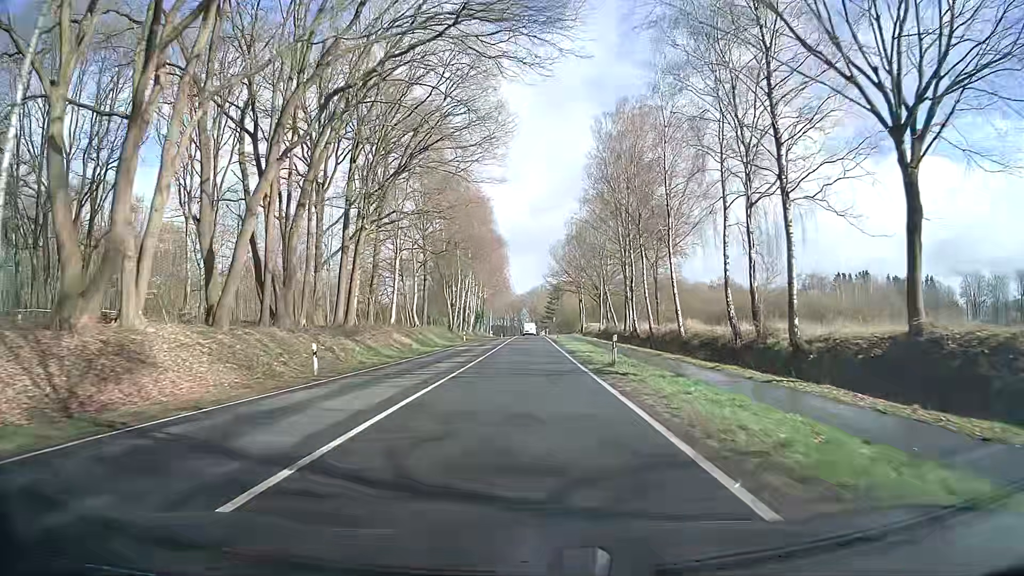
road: primary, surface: asphalt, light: Day
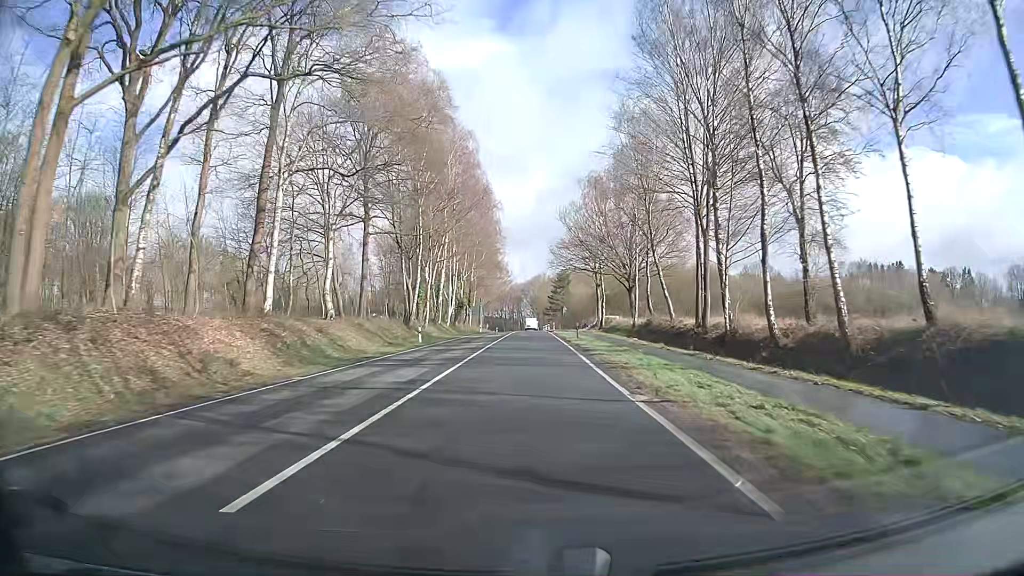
(0.0, +29.9) m; 0°
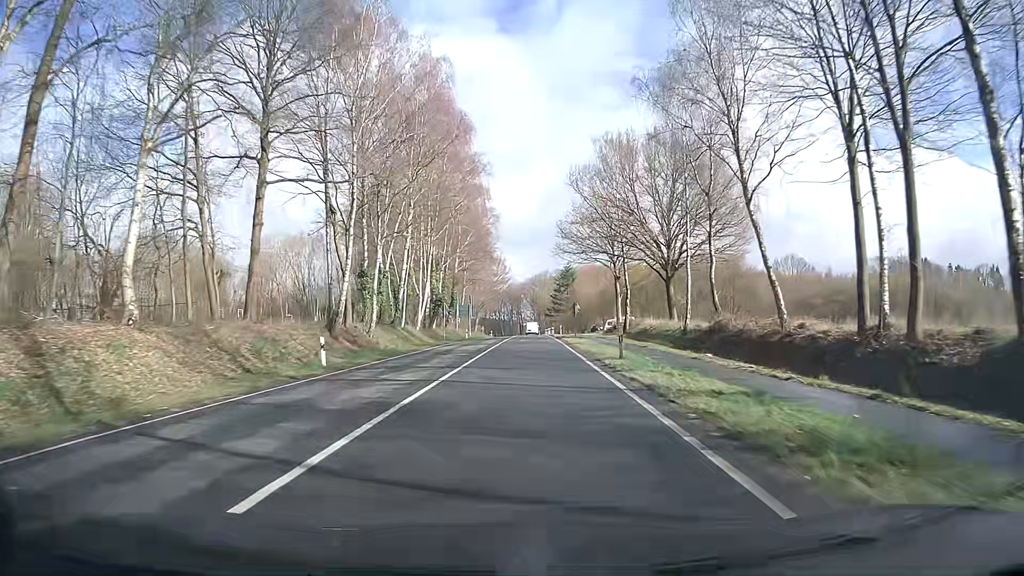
(-0.1, +20.6) m; 0°
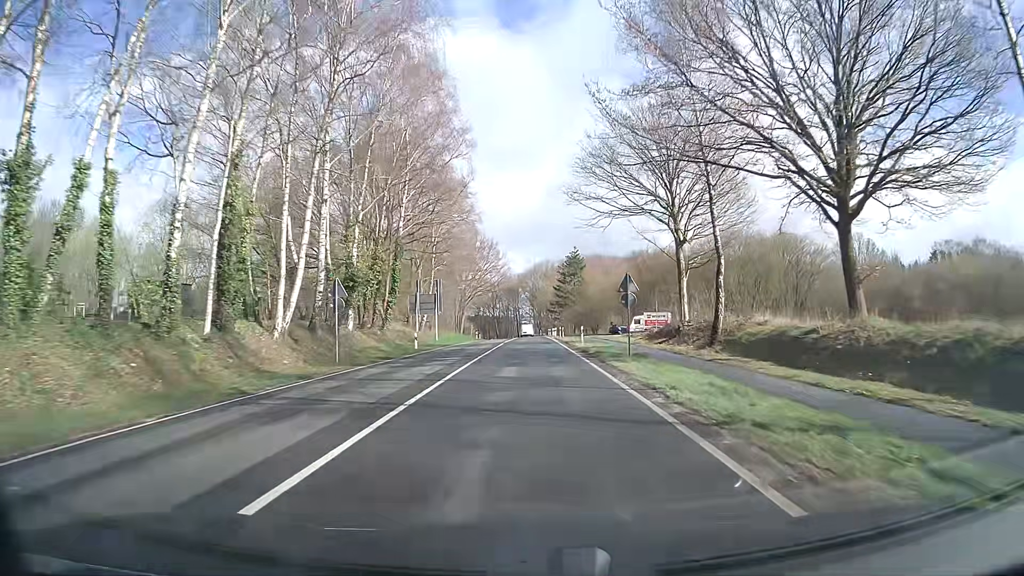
(+0.1, +31.6) m; 0°
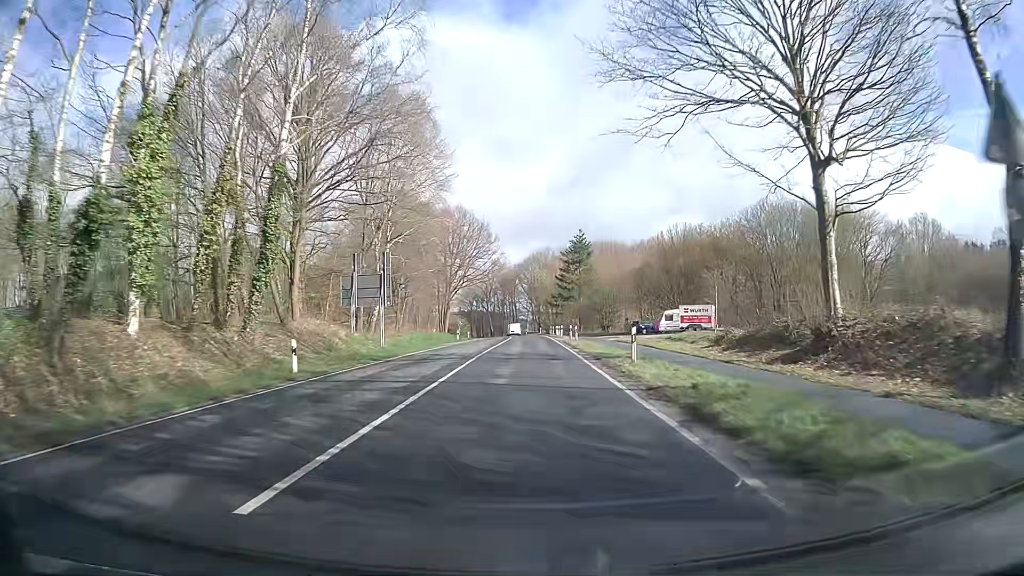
(0.0, +21.4) m; 0°
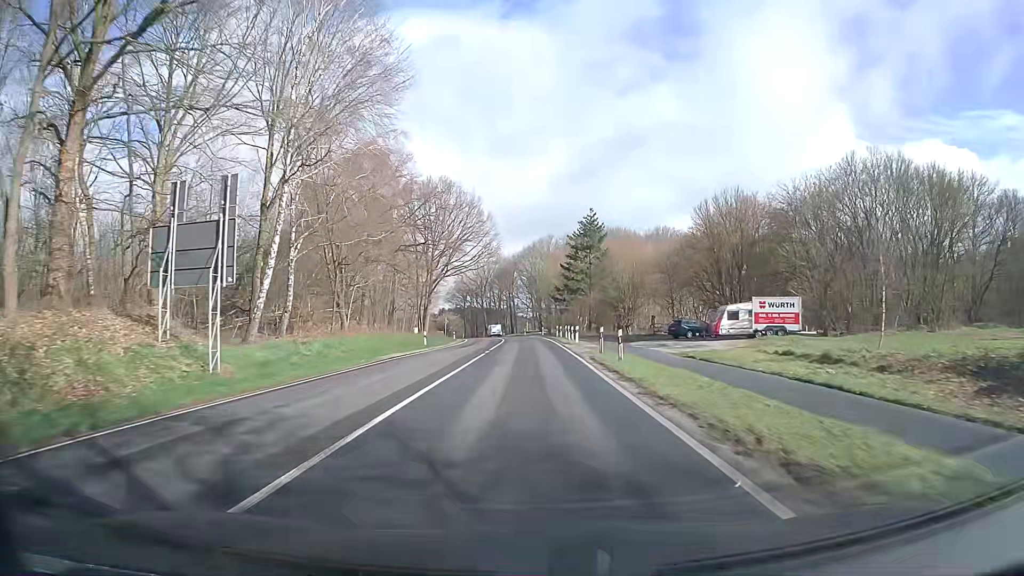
(+0.1, +21.3) m; +1°
(0, +10) (0, +20) (0, +30) (0, +40) (0, +50) (-1, +60) (-1, +70) (-2, +80) (-3, +90) (-4, +100) m
